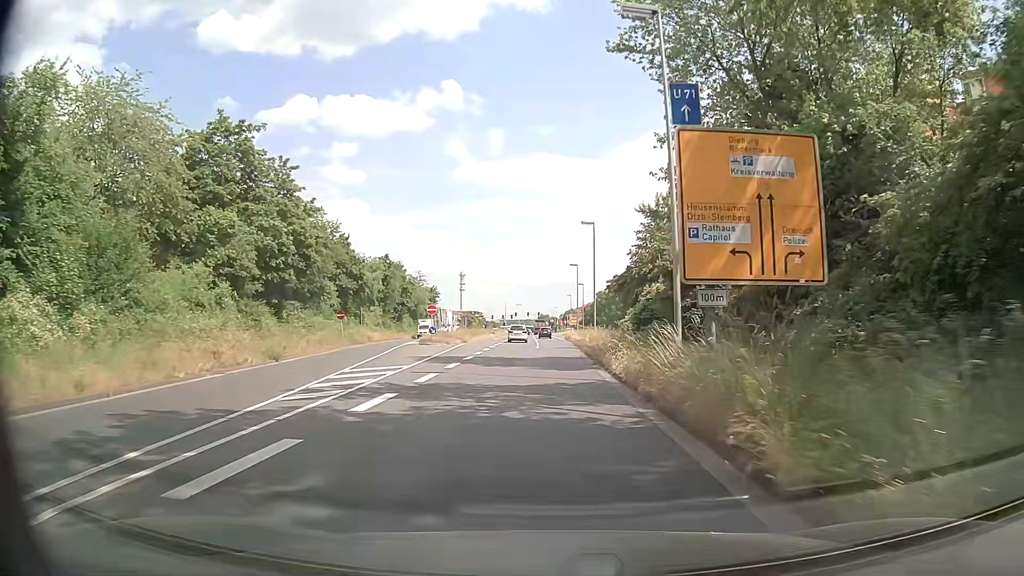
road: primary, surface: asphalt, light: Day
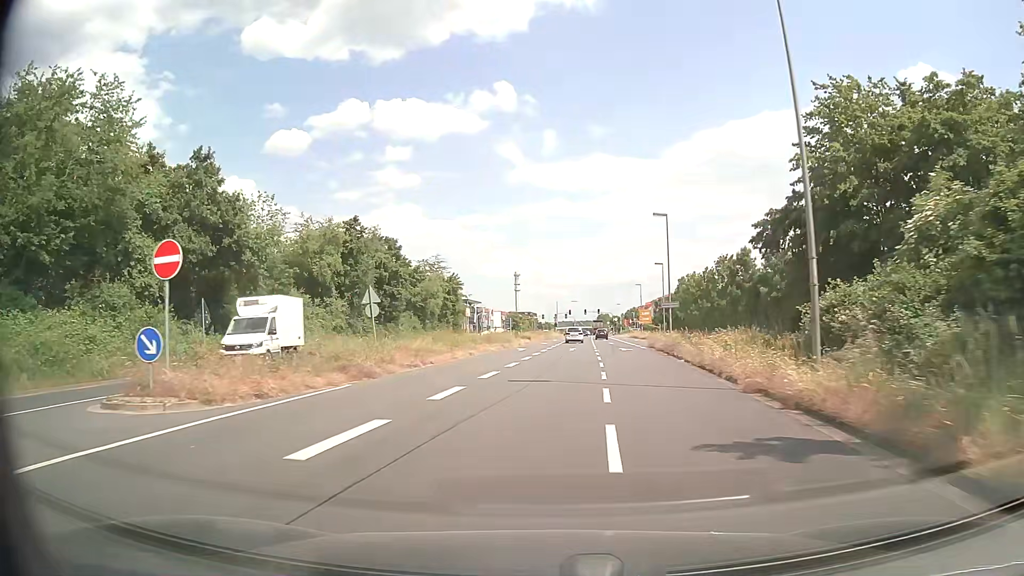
(-0.2, +40.4) m; -5°
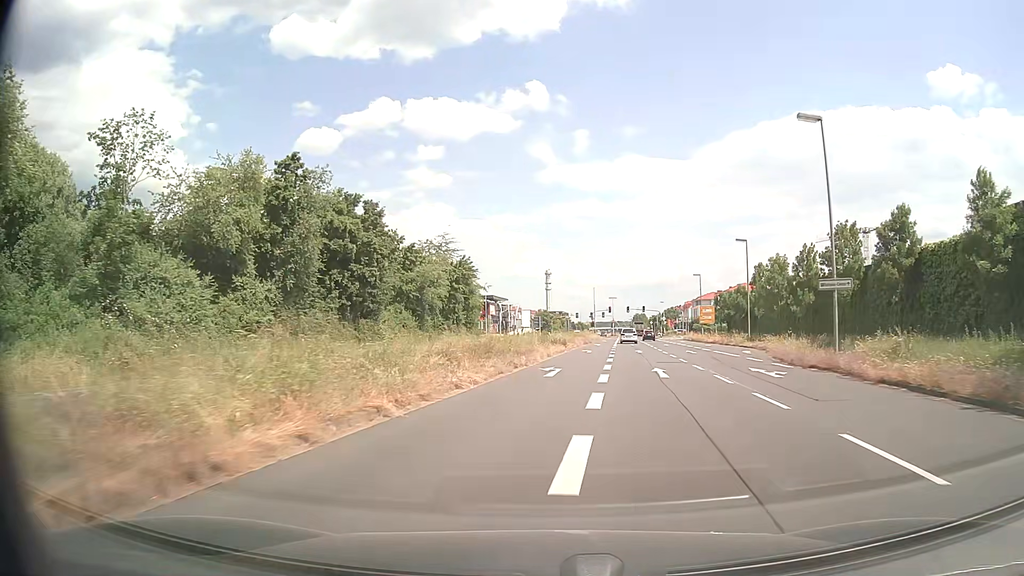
(-0.8, +25.0) m; -3°
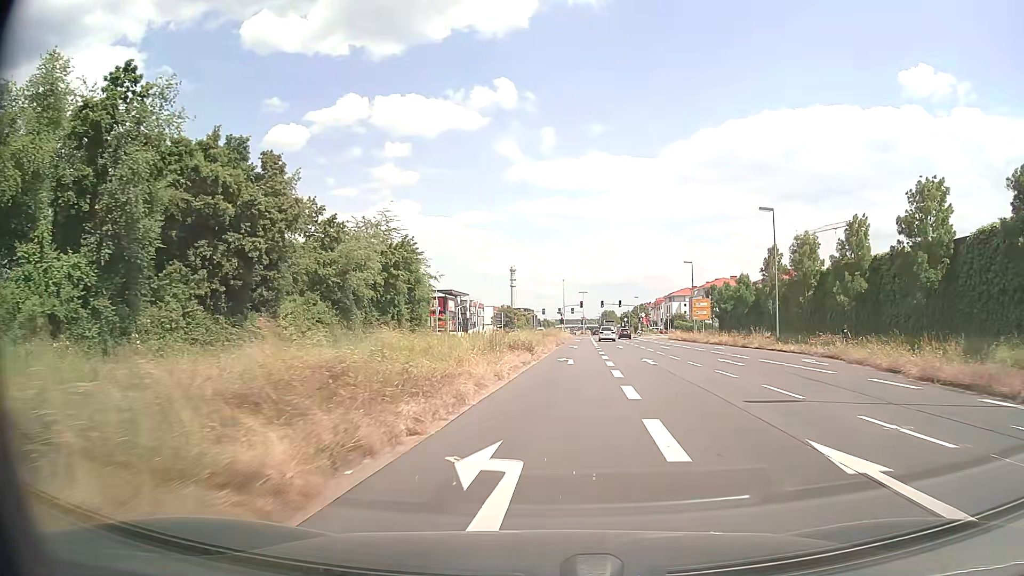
(+0.4, +16.7) m; +3°
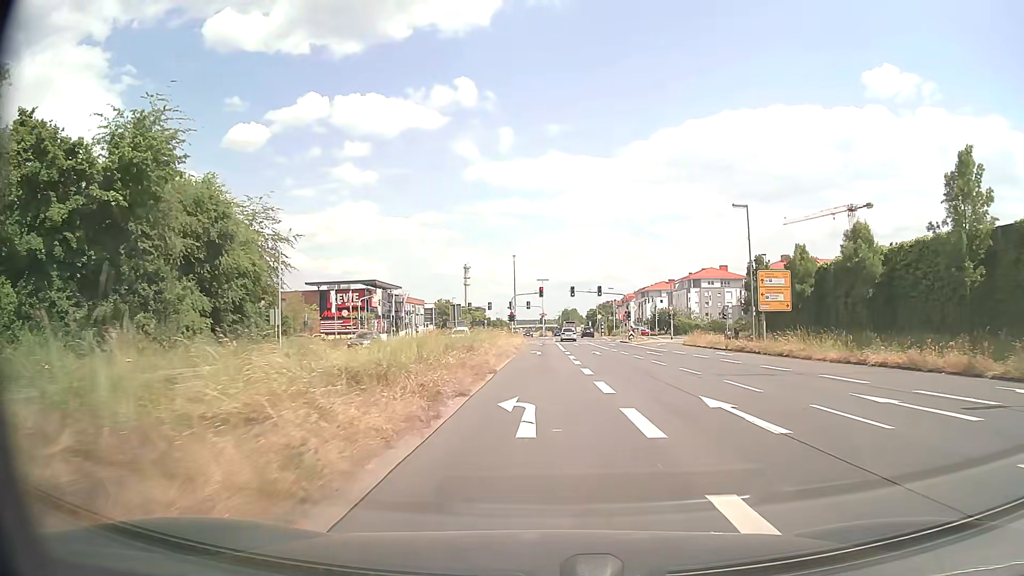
(+2.0, +40.4) m; +4°
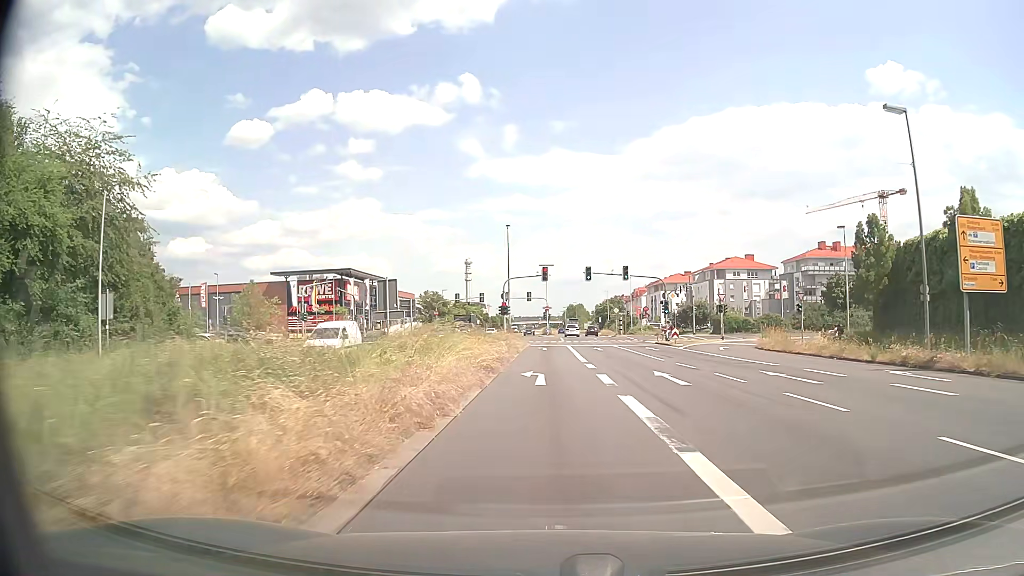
(0.0, +22.0) m; 0°
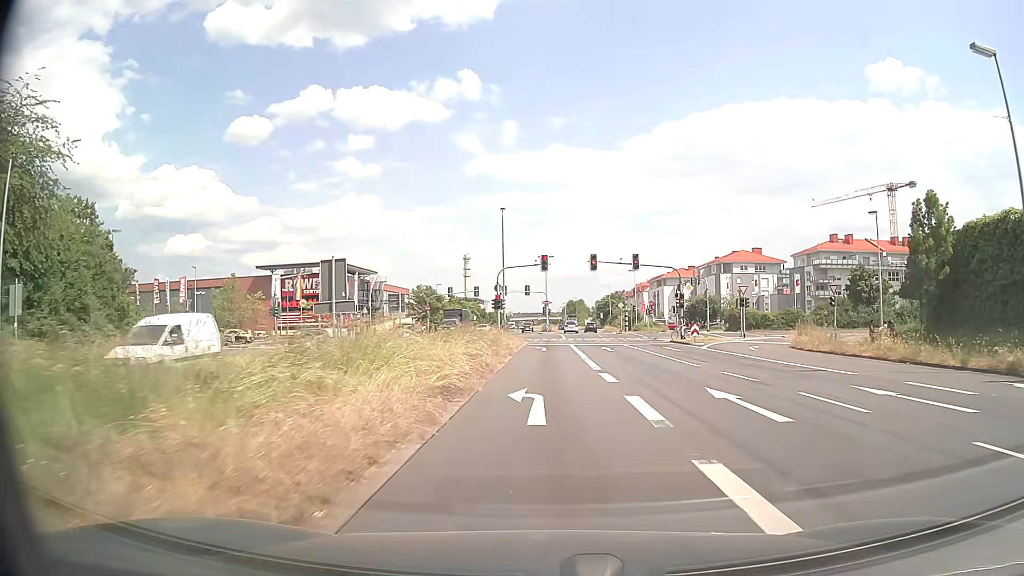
(0.0, +6.7) m; 0°
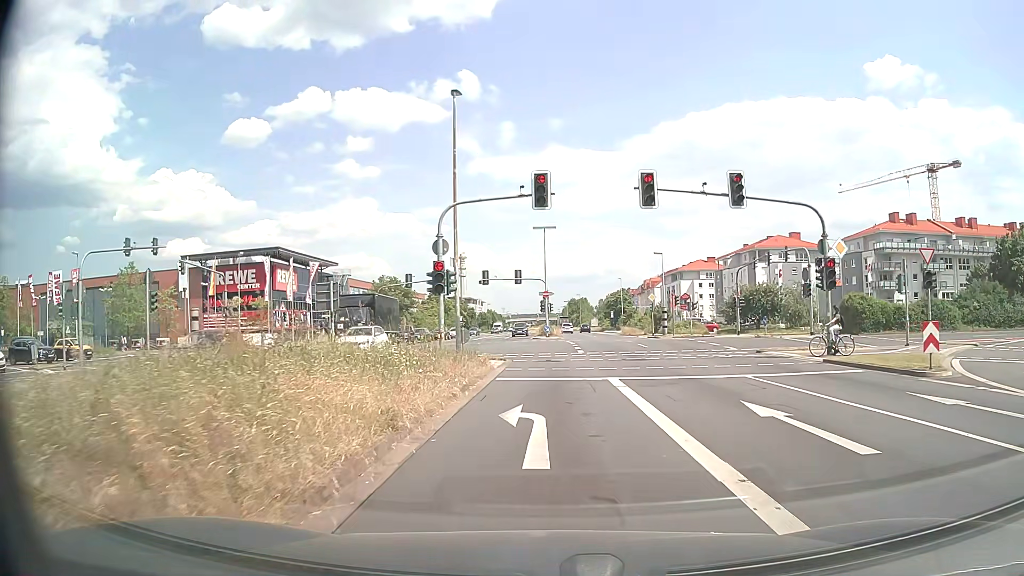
(+0.1, +27.2) m; 0°
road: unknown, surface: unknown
(0, +10) (0, +20) (-1, +30) (-5, +39) (-12, +46) (-21, +49) (-31, +50) (-41, +49) (-51, +48) (-61, +47) m
